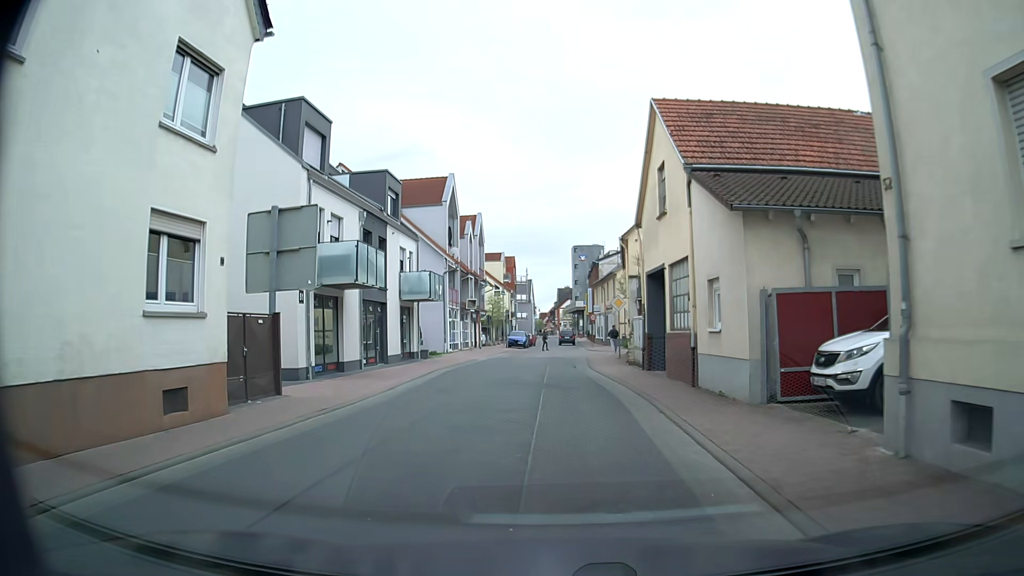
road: unclassified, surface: paving_stones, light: Day
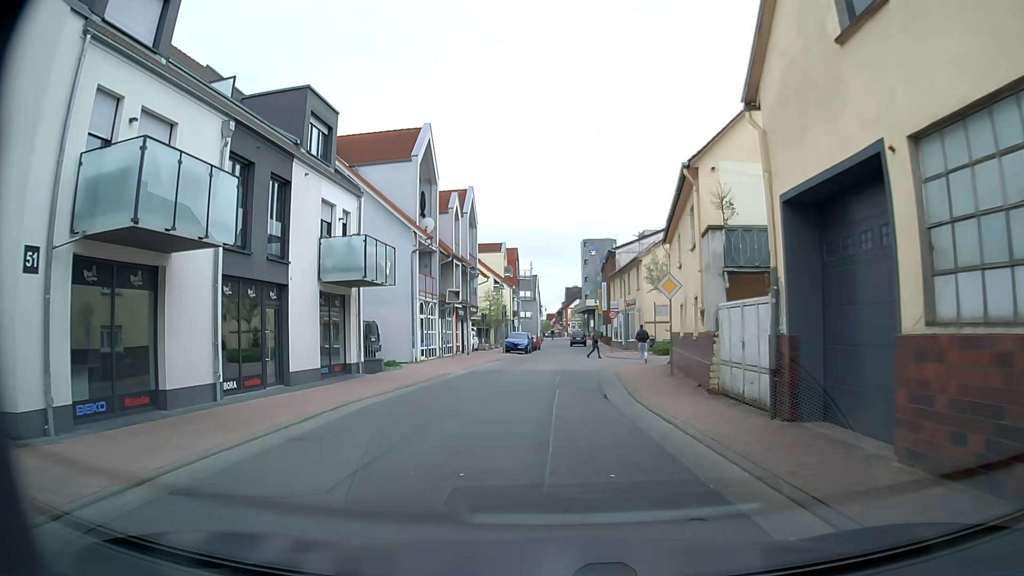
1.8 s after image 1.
(-0.4, +12.5) m; -1°
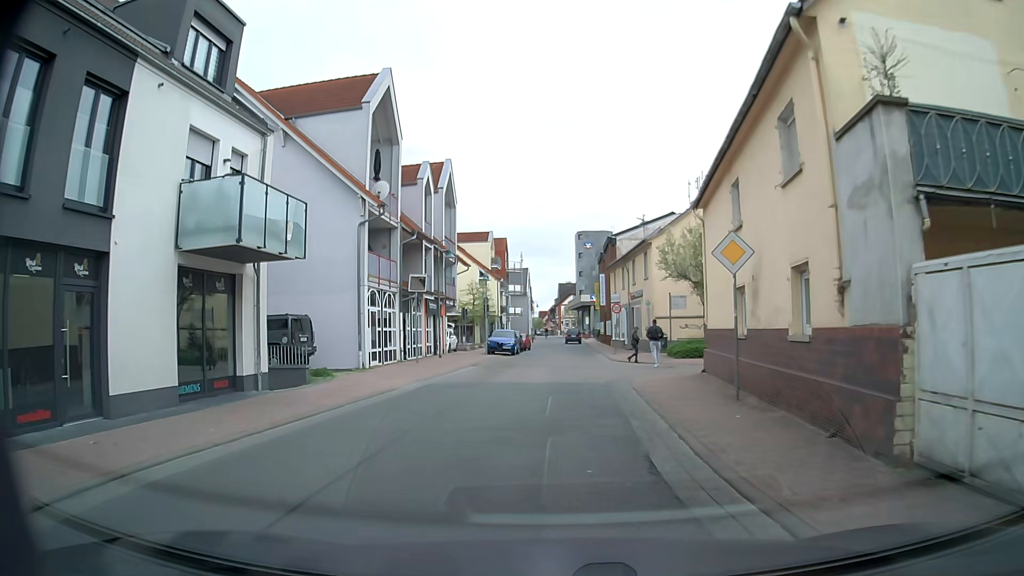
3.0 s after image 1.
(0.0, +8.0) m; 0°
